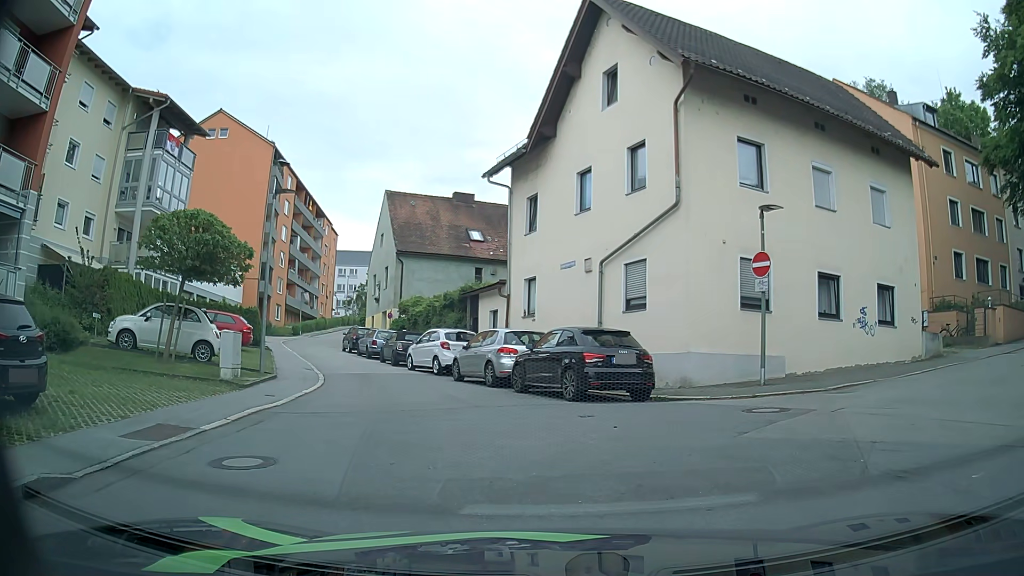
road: residential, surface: asphalt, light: Day
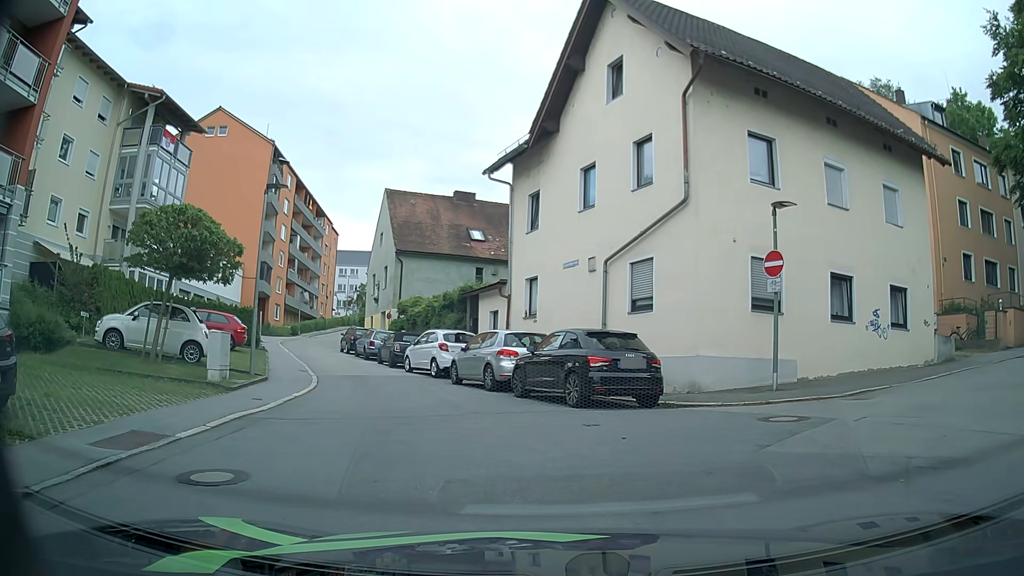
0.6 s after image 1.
(0.0, +0.7) m; 0°
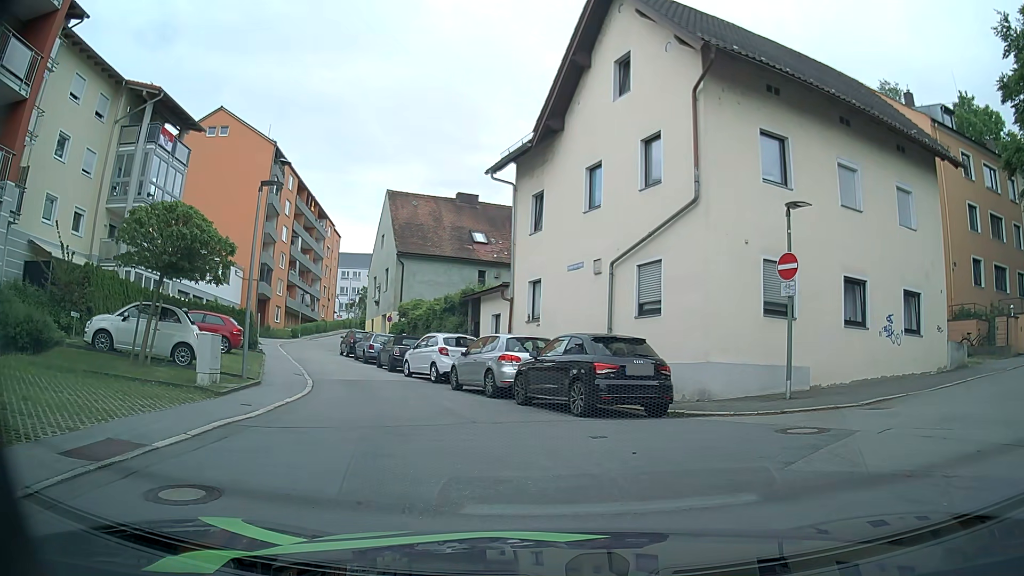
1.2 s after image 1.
(0.0, +0.7) m; 0°
